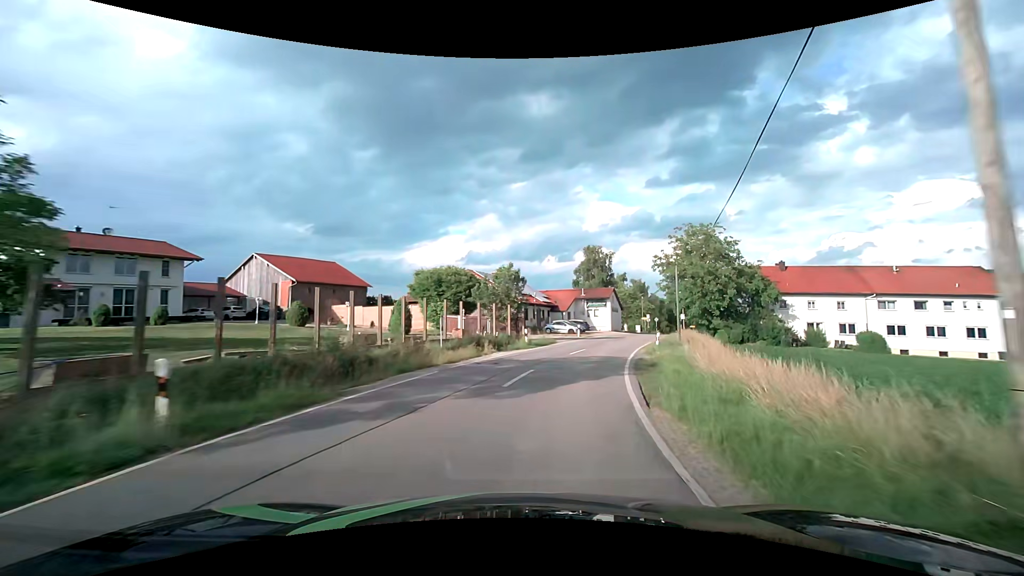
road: tertiary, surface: asphalt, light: Day
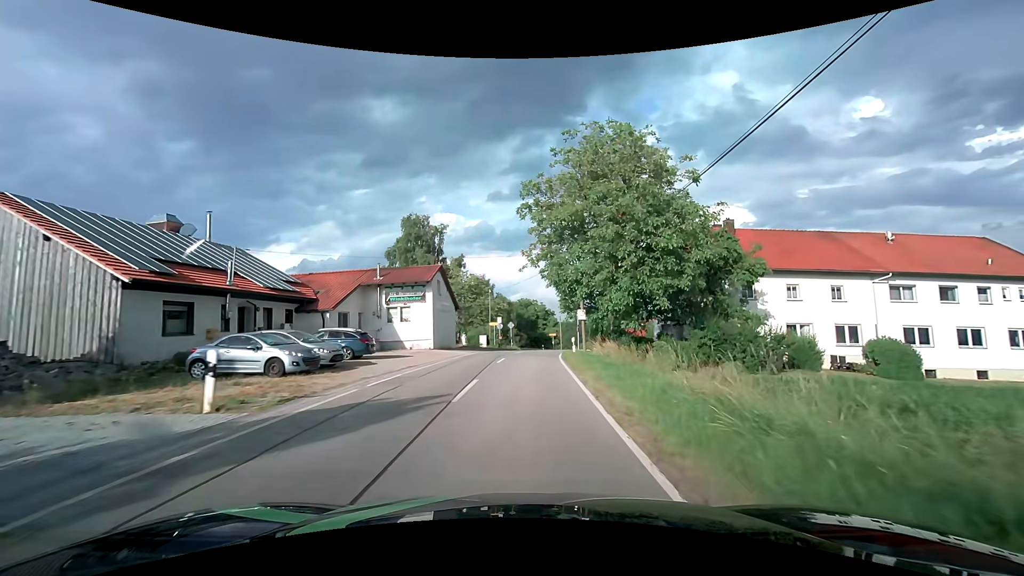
(+7.6, +35.6) m; +18°
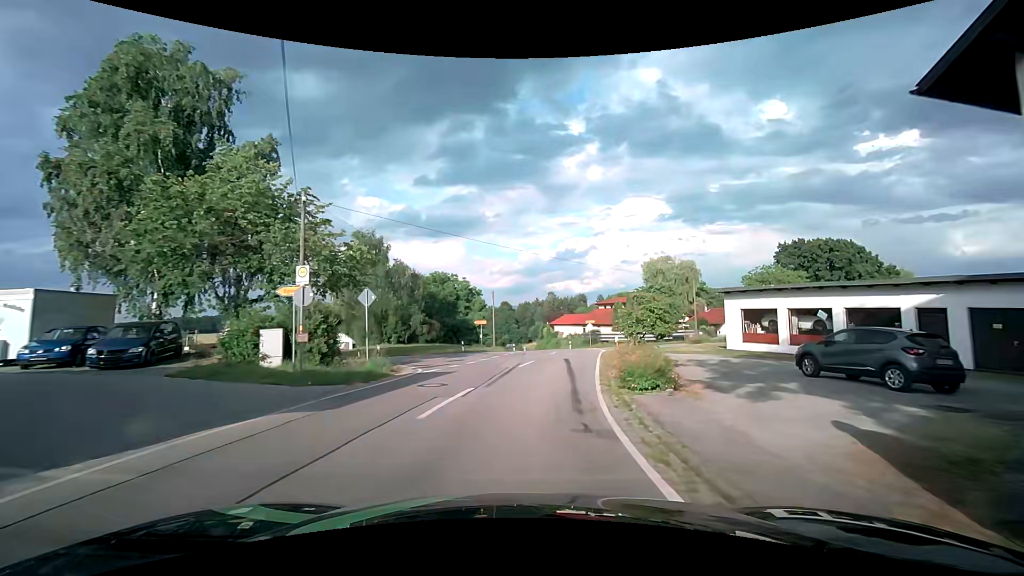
(+1.8, +36.9) m; +8°
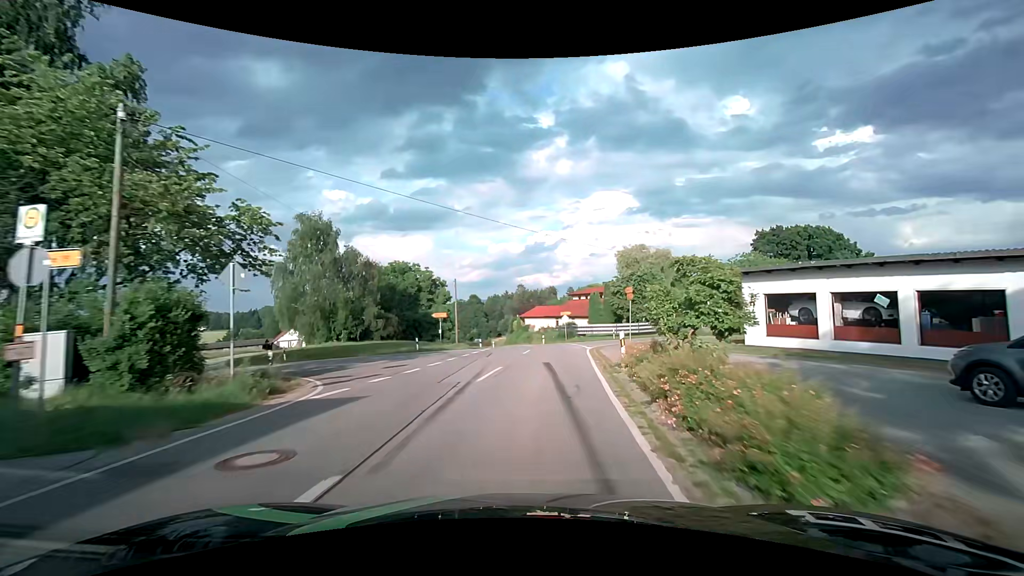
(+0.3, +7.1) m; +4°
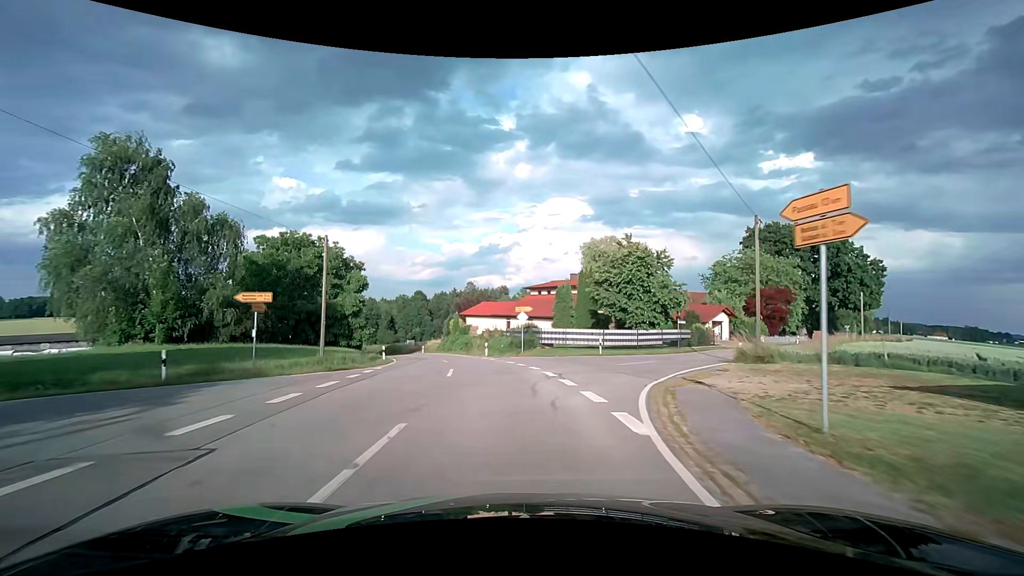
(+1.4, +21.1) m; +6°
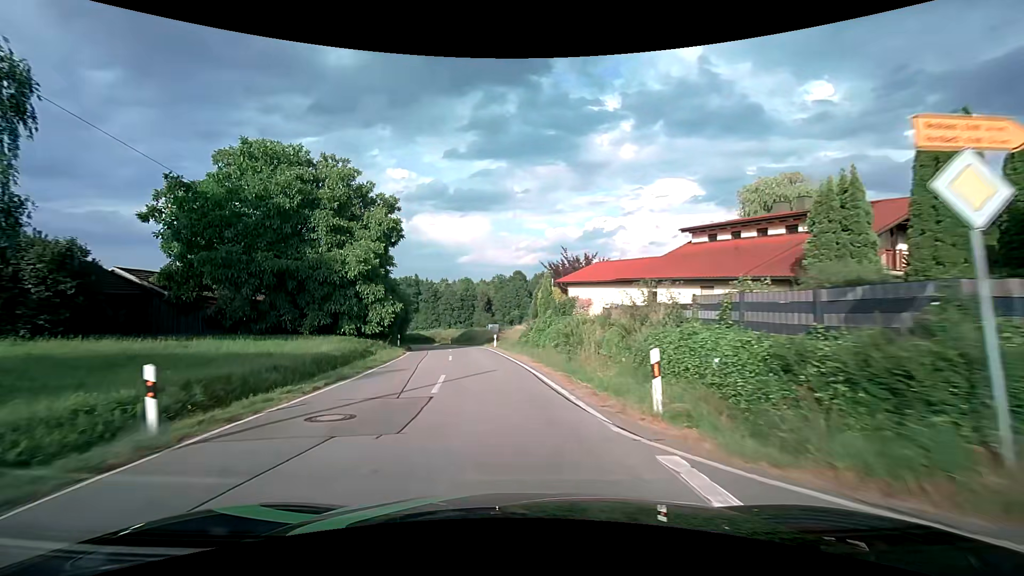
(-2.4, +29.3) m; -11°
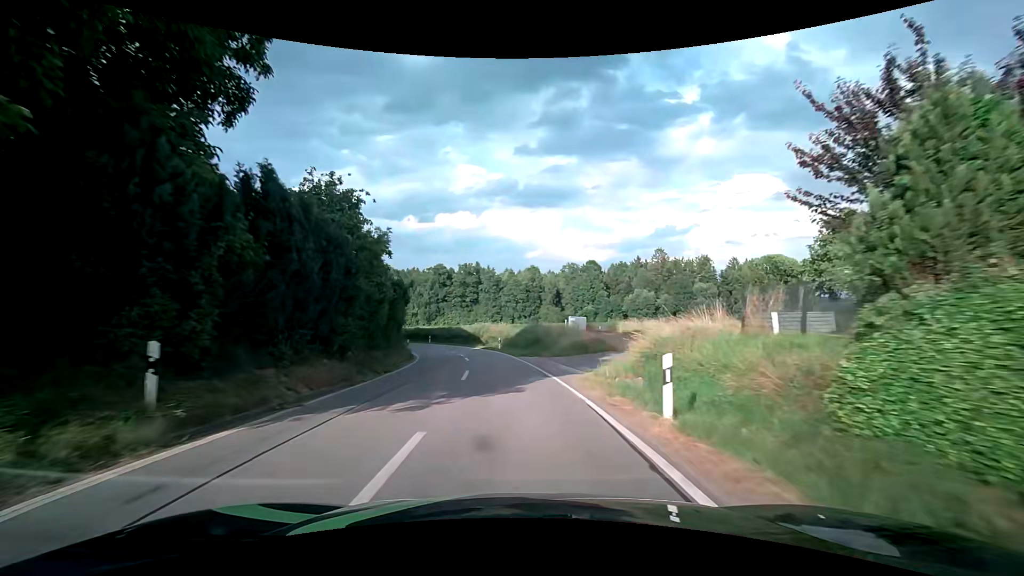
(-3.1, +32.4) m; -8°
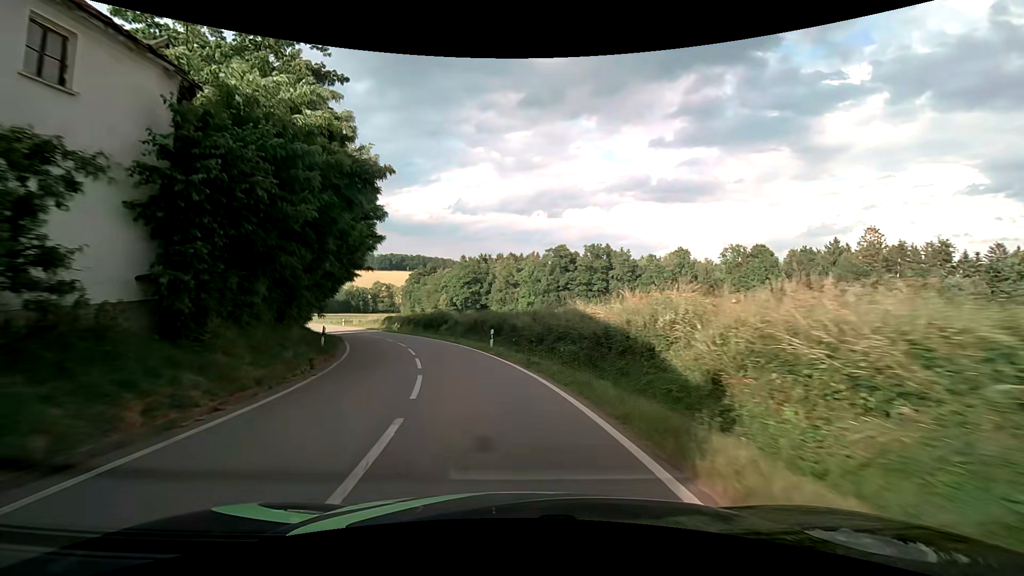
(-3.7, +42.1) m; -14°
(-1, +10) (-2, +20) (-5, +29) (-9, +39) (-13, +48) (-18, +56) (-23, +65) (-28, +74) (-34, +82) (-40, +90) m
